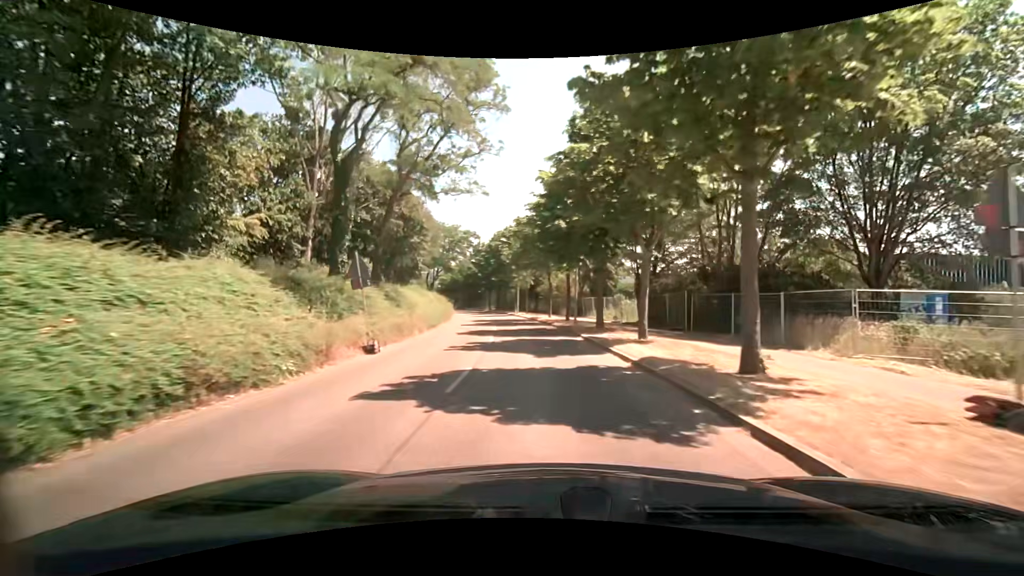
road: tertiary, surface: asphalt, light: Day
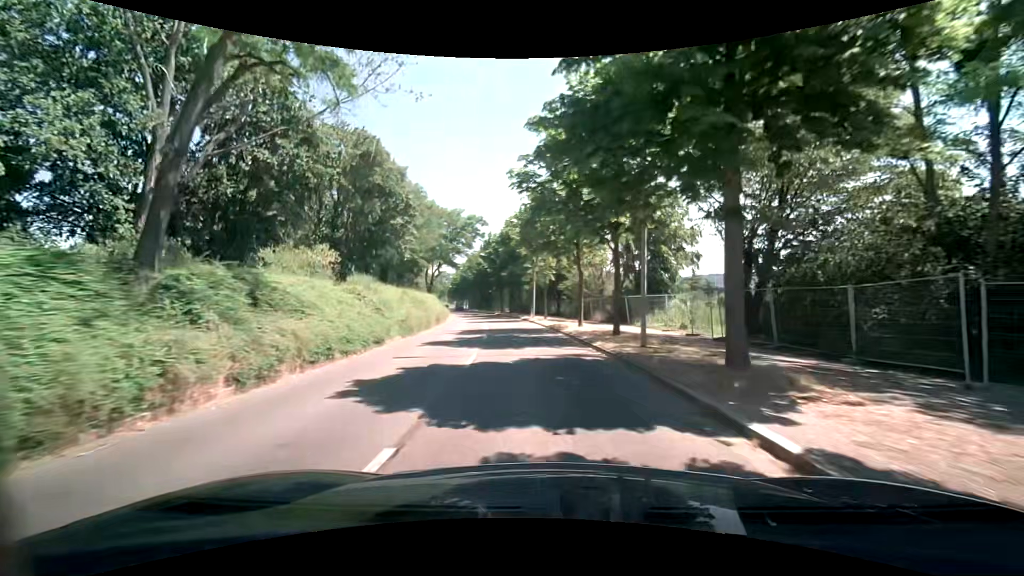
(-0.2, +14.9) m; -1°
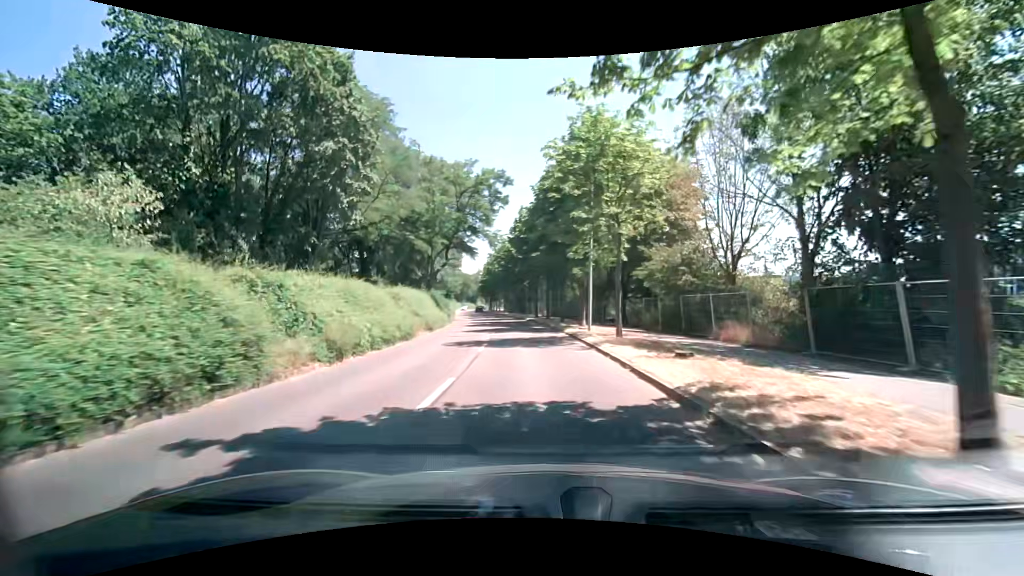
(-1.1, +22.3) m; -5°
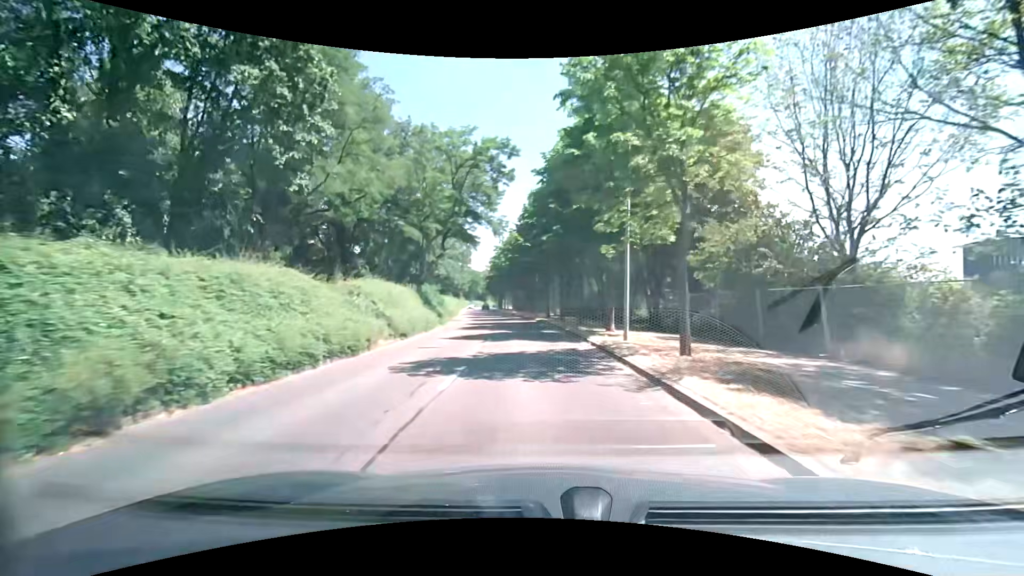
(-0.2, +7.5) m; -2°
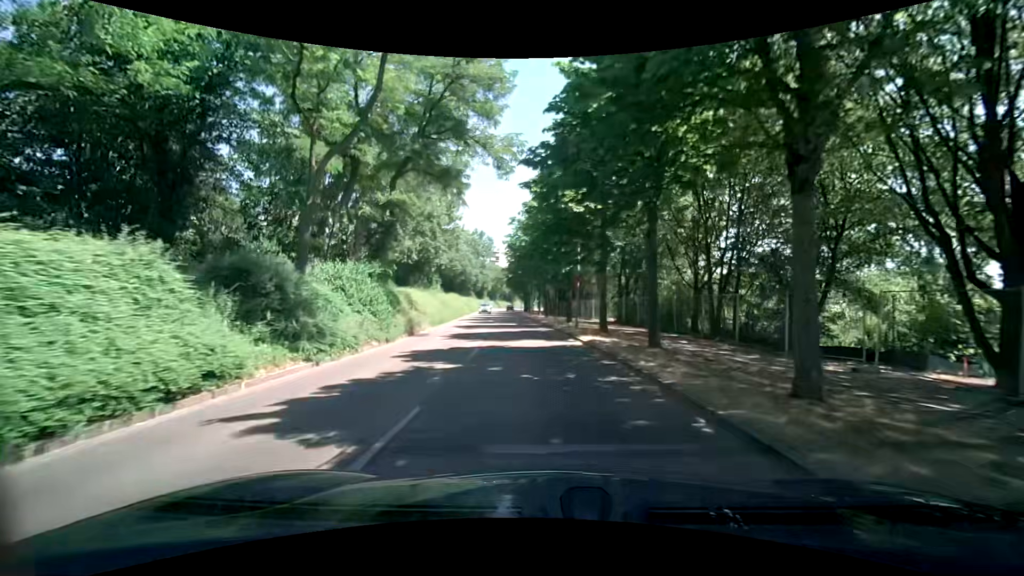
(-0.7, +22.4) m; -4°
(0, +10) (-1, +20) (-1, +30) (-2, +40) (-3, +50) (-5, +60) (-6, +70) (-6, +80) (-7, +90) (-7, +100) m
